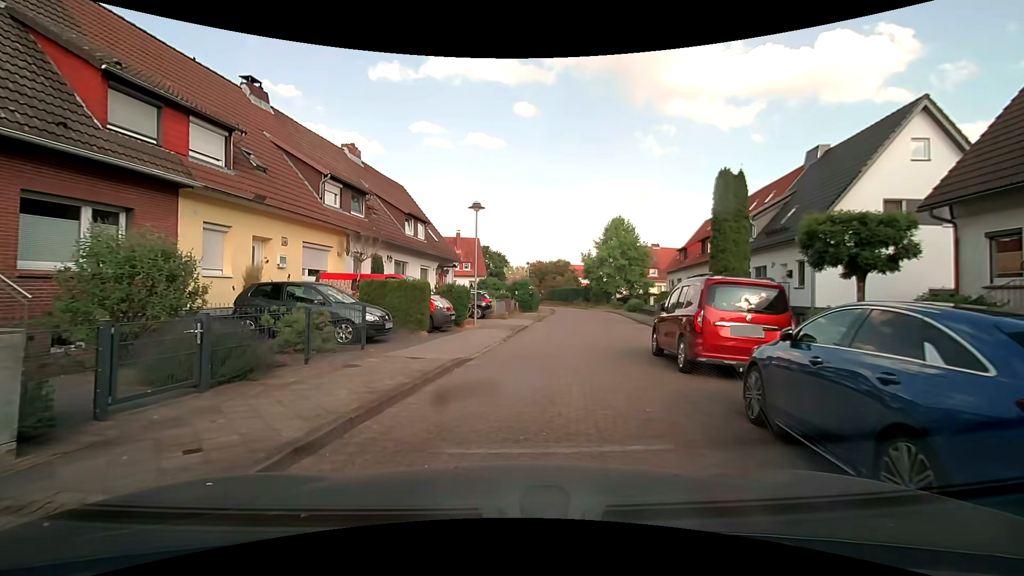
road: residential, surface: paving_stones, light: Day
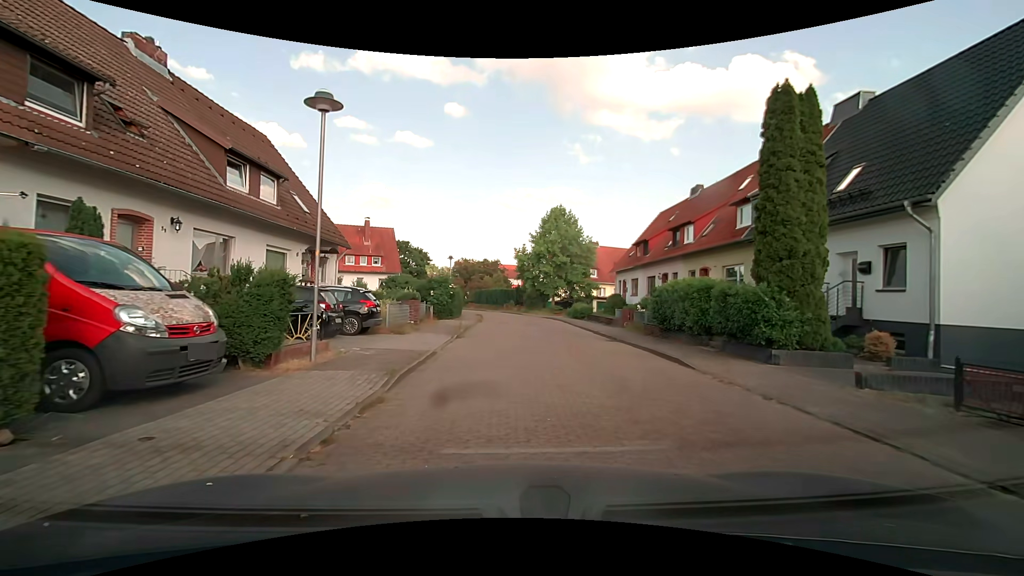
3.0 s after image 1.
(+0.5, +10.8) m; +8°
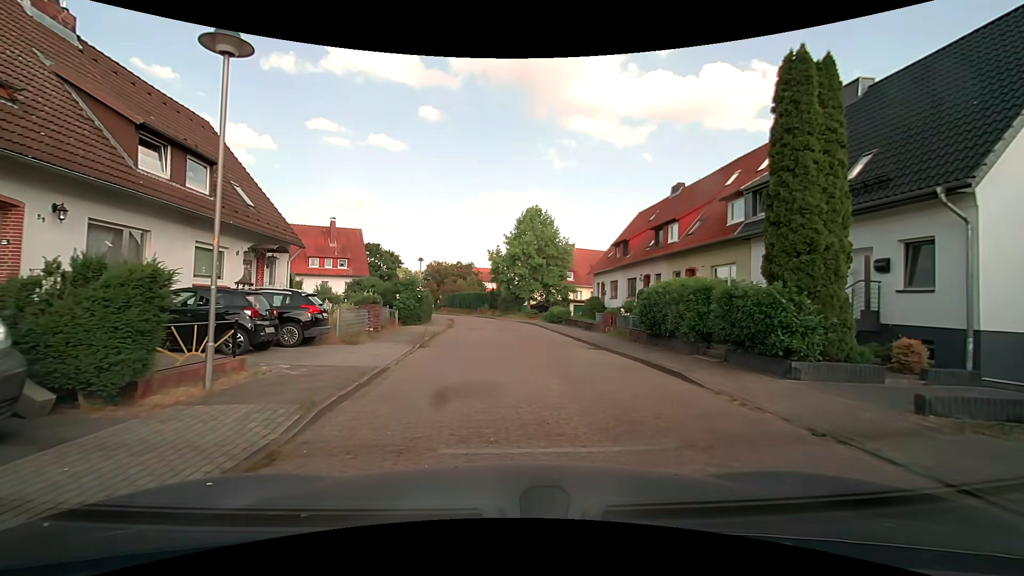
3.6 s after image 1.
(0.0, +2.3) m; +3°
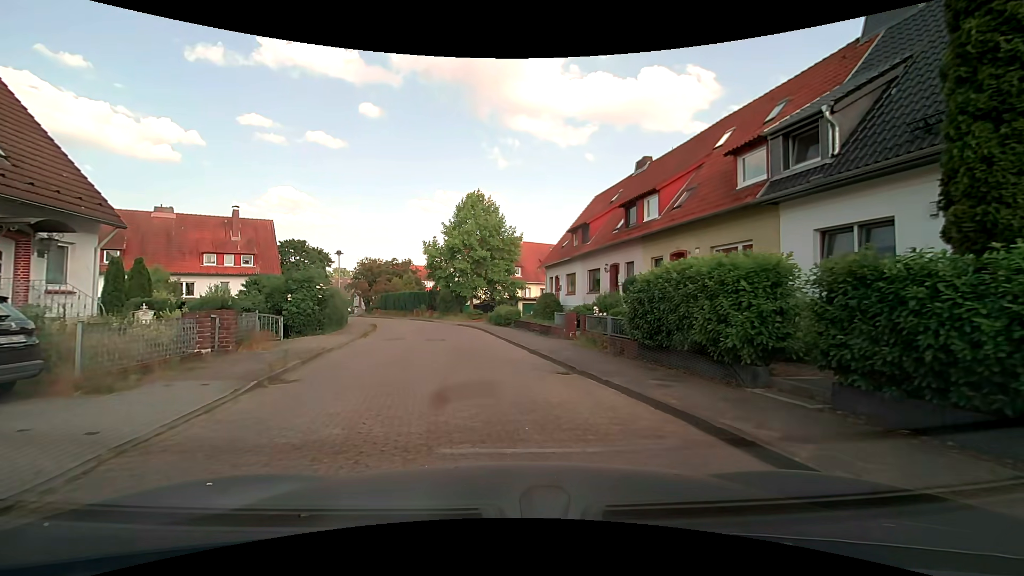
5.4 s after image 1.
(+0.4, +6.8) m; +7°
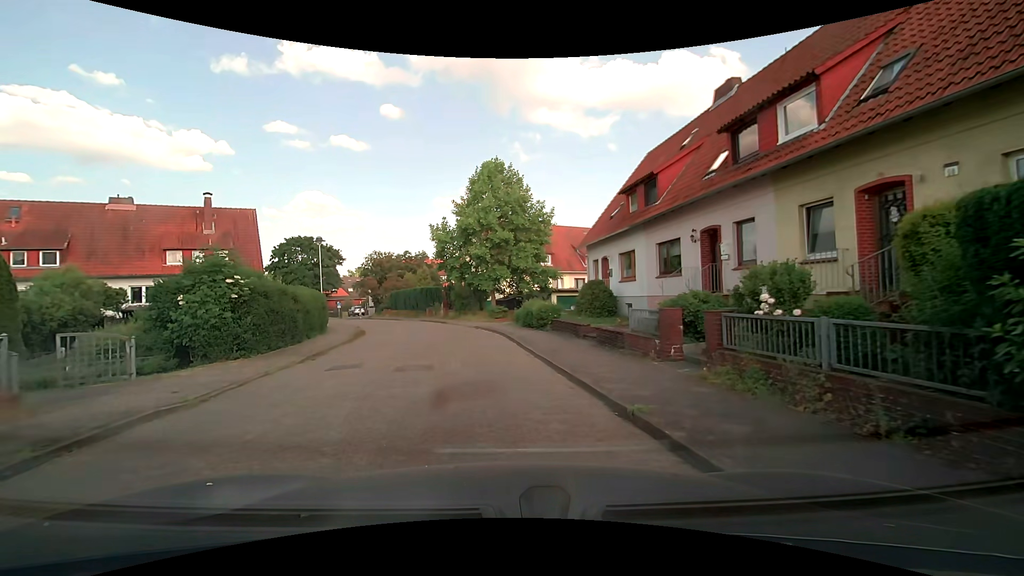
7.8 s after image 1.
(-0.4, +9.2) m; -4°
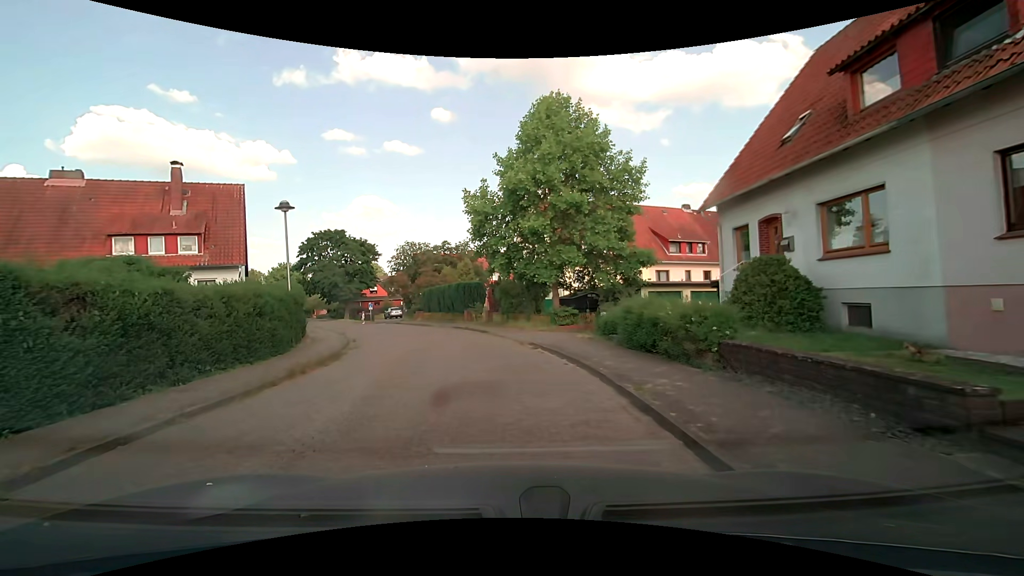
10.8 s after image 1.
(-0.7, +11.8) m; -5°
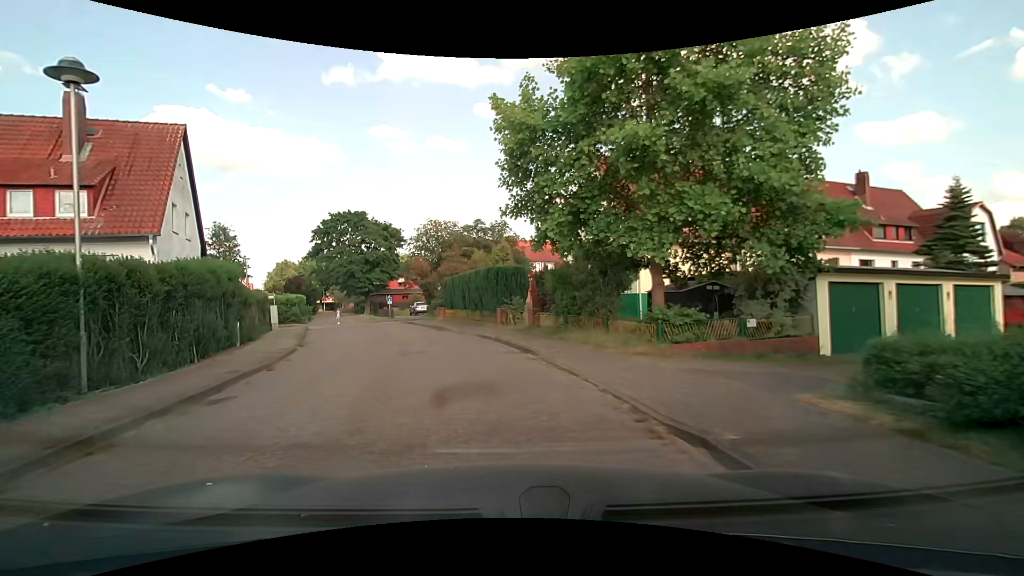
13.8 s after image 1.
(-0.6, +11.3) m; -6°
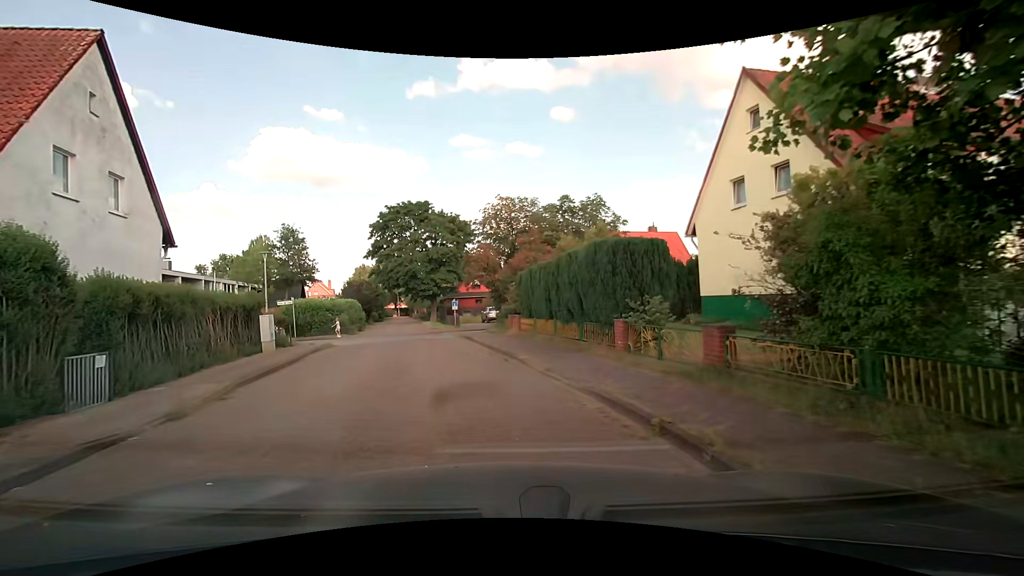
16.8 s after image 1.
(-0.6, +11.0) m; -8°
